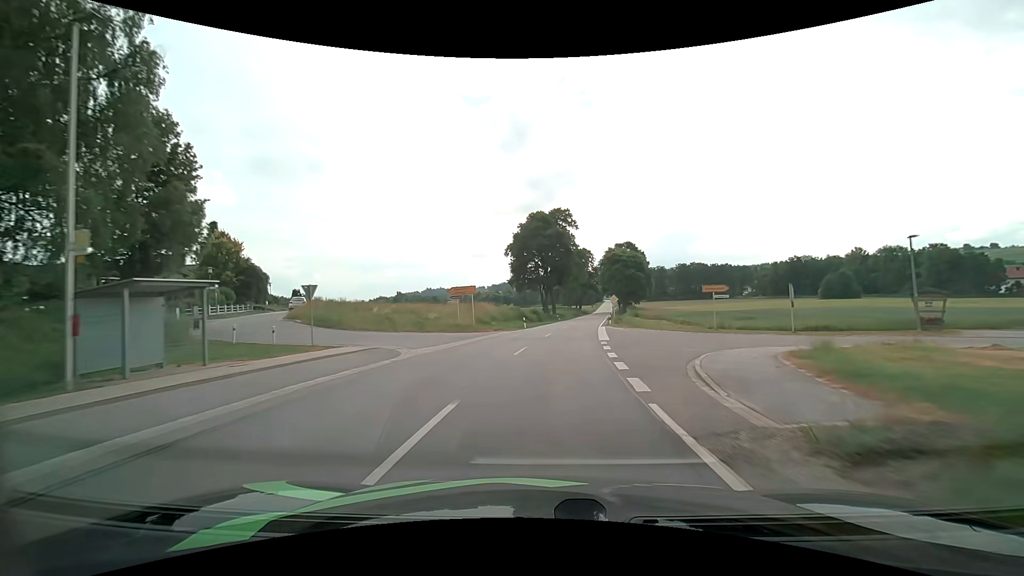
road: secondary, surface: asphalt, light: Day
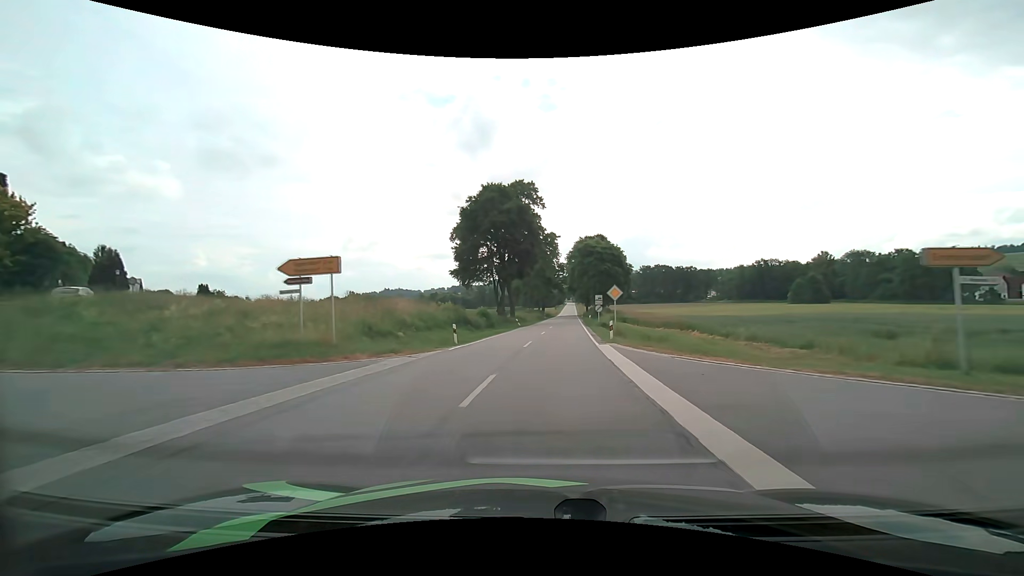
(+0.7, +20.2) m; +4°
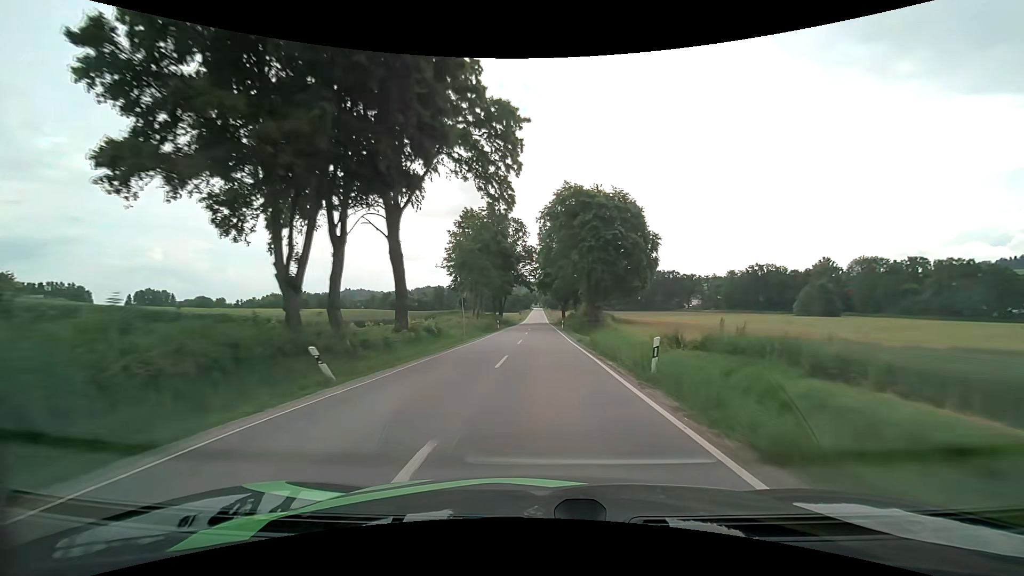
(+2.0, +42.3) m; +4°
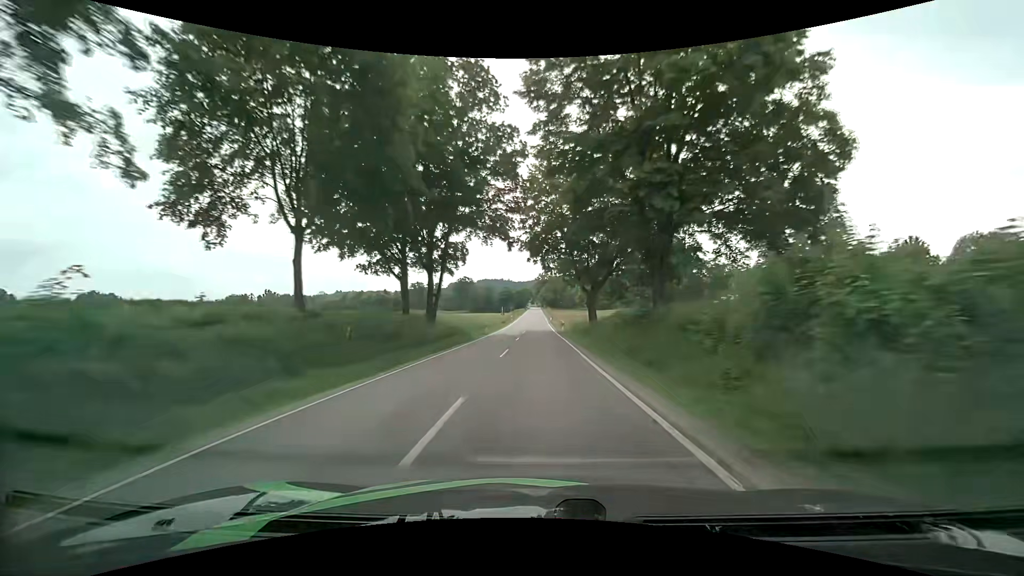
(+0.1, +57.5) m; 0°
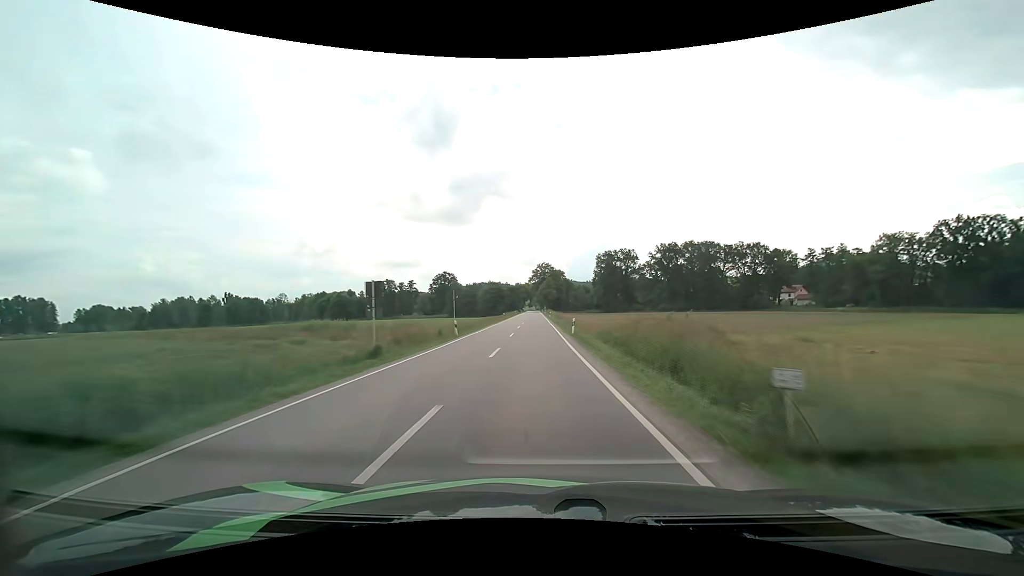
(+0.3, +61.7) m; 0°
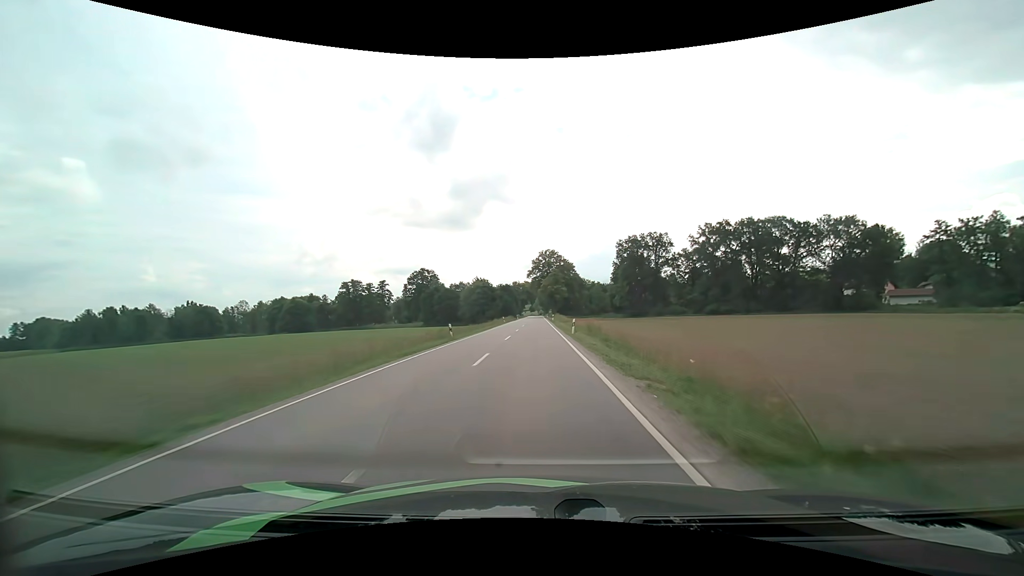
(-0.1, +50.9) m; 0°
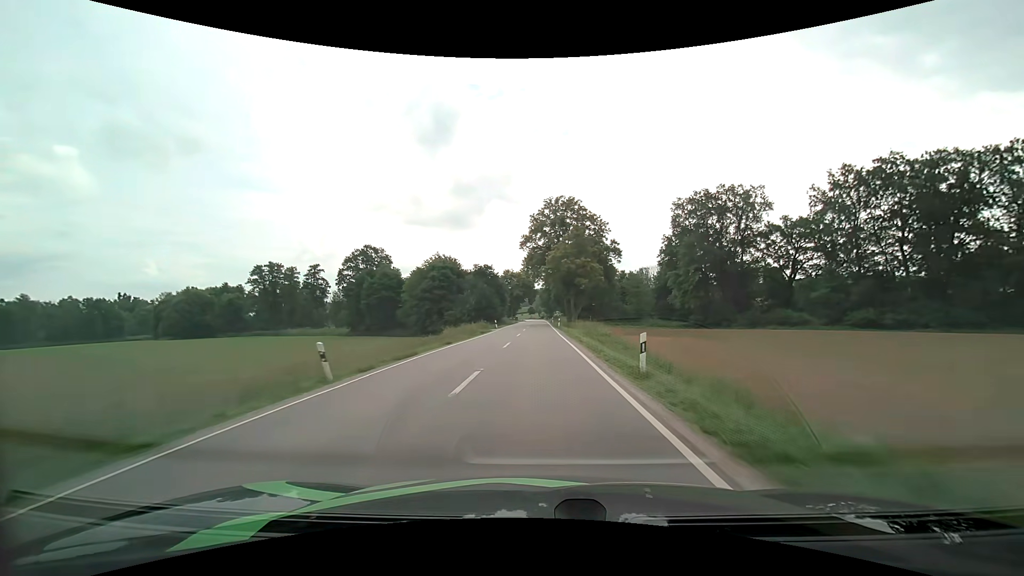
(-0.2, +64.5) m; 0°
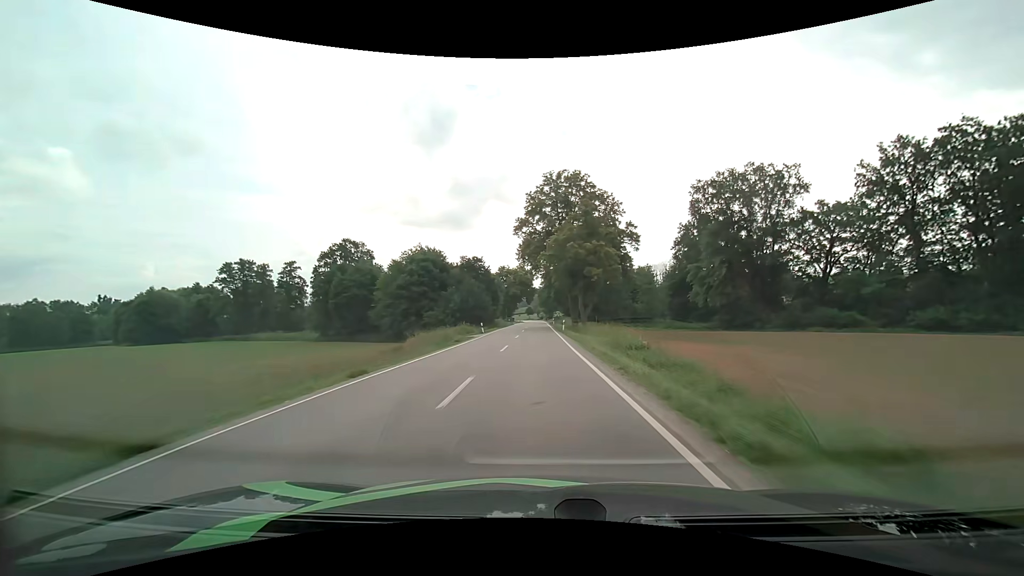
(0.0, +13.1) m; 0°
(0, +10) (0, +20) (0, +30) (0, +40) (0, +50) (0, +60) (0, +70) (0, +80) (0, +90) (0, +100) m
